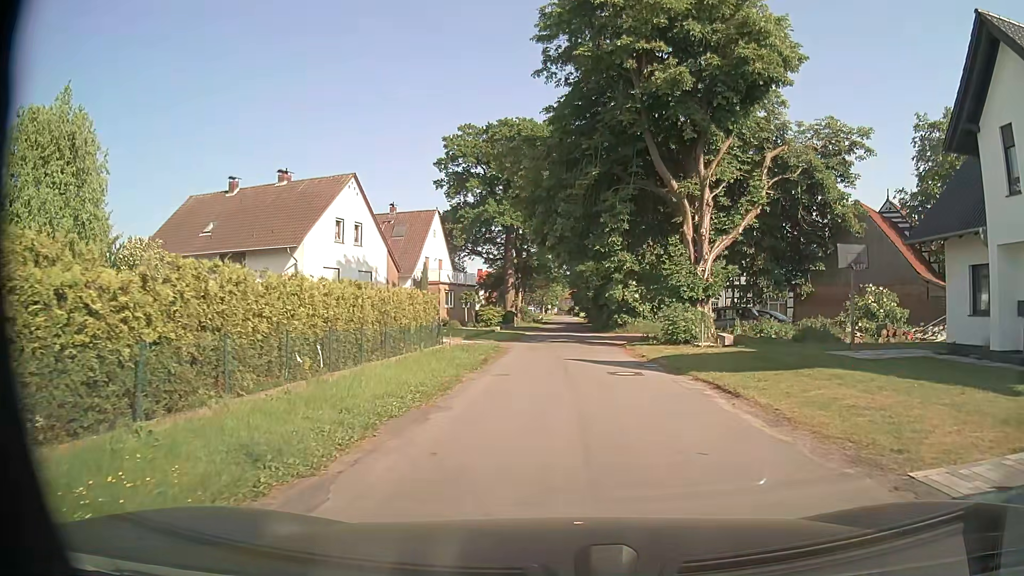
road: unclassified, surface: asphalt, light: Day
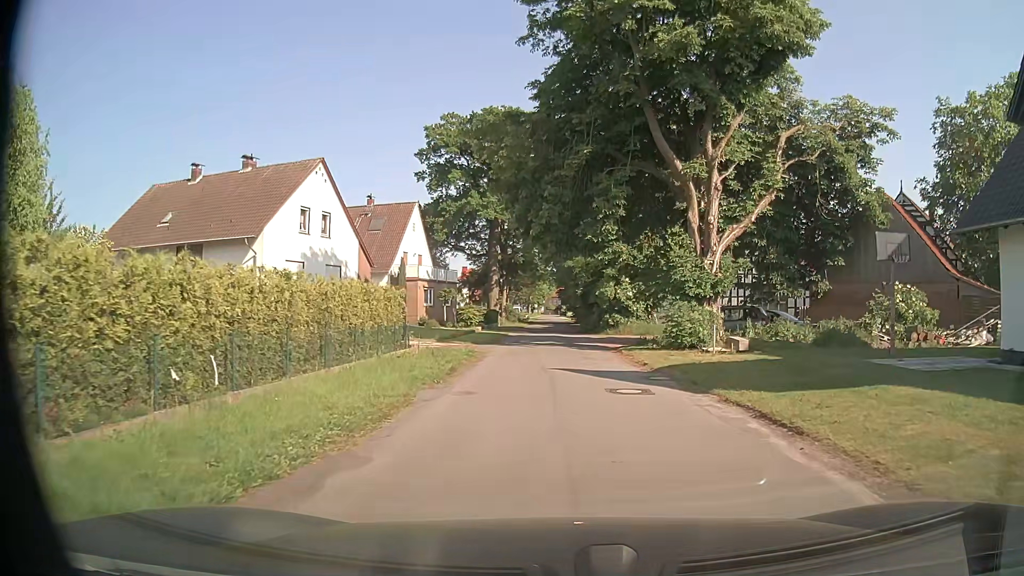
(+0.1, +3.6) m; +2°
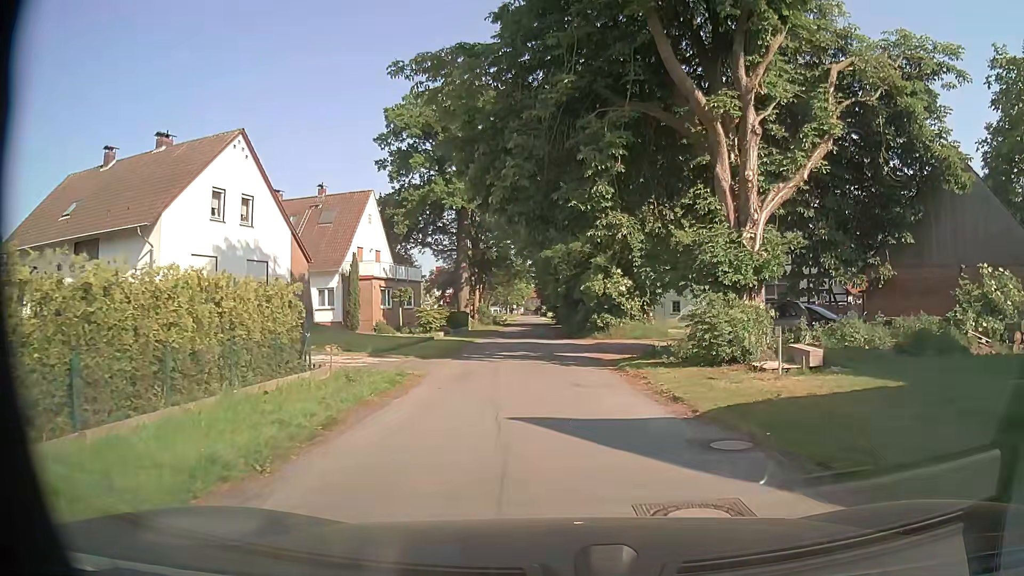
(+0.1, +7.3) m; +2°
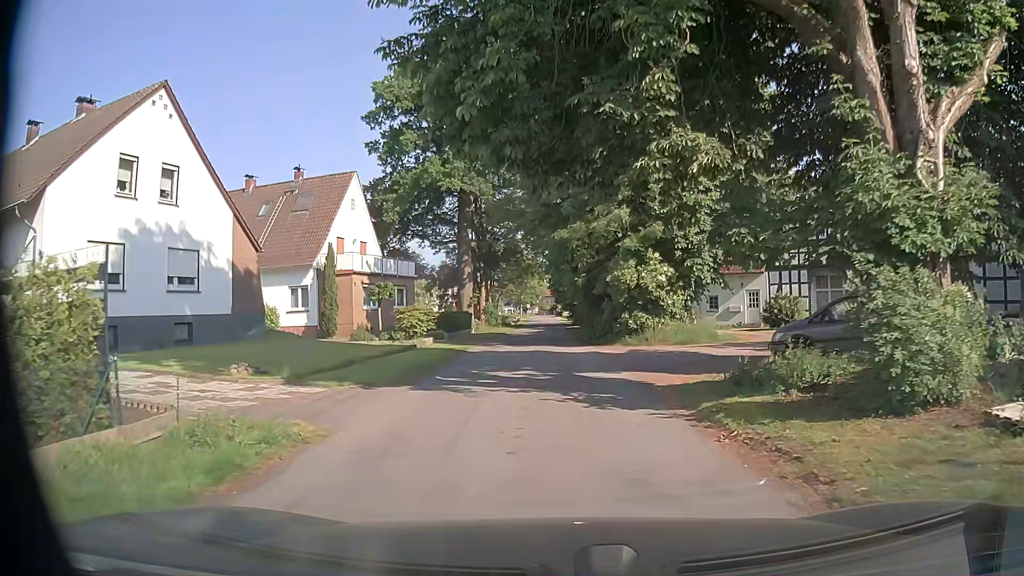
(-0.1, +7.6) m; -1°
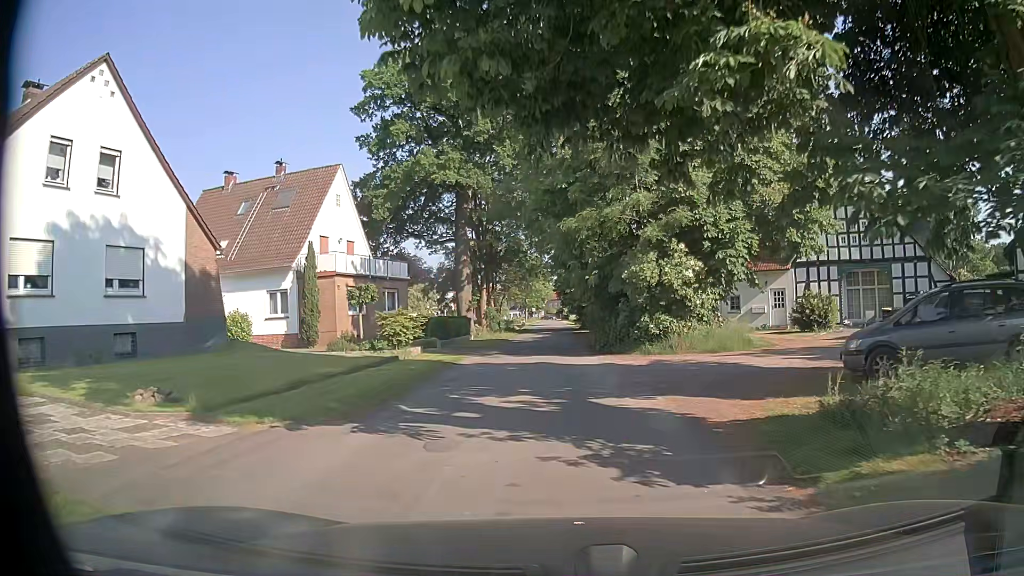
(-0.1, +3.9) m; -2°
(0, +10) (0, +20) (0, +30) (0, +40) (0, +50) (0, +60) (0, +70) (0, +80) (0, +90) (0, +100) m
